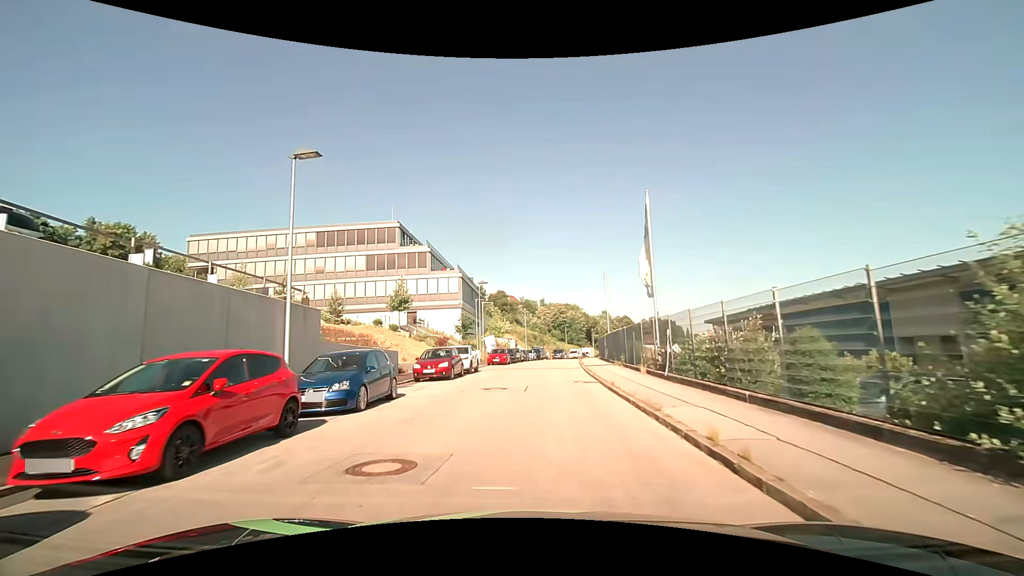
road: tertiary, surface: asphalt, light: Day
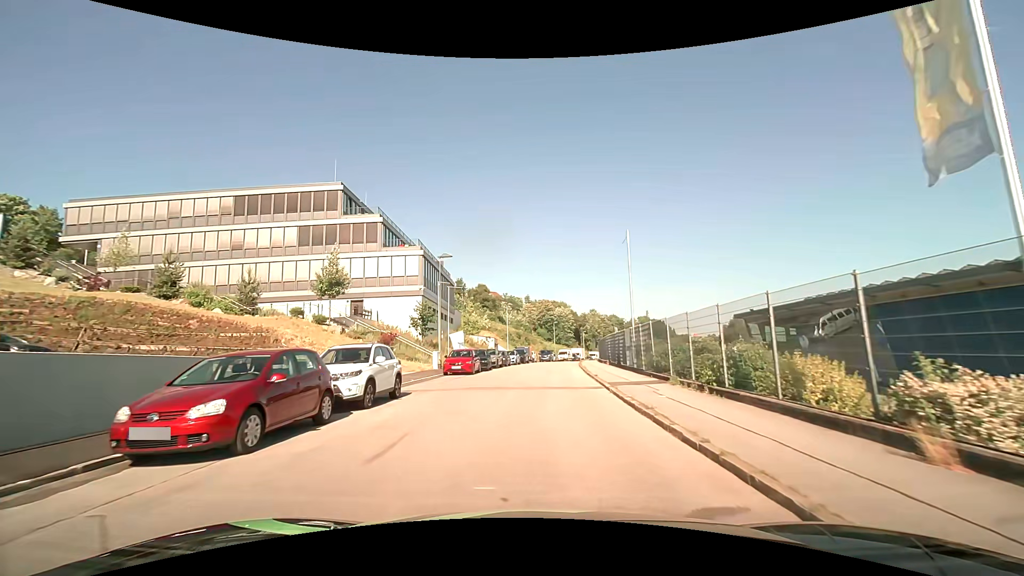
(+0.1, +15.1) m; +1°
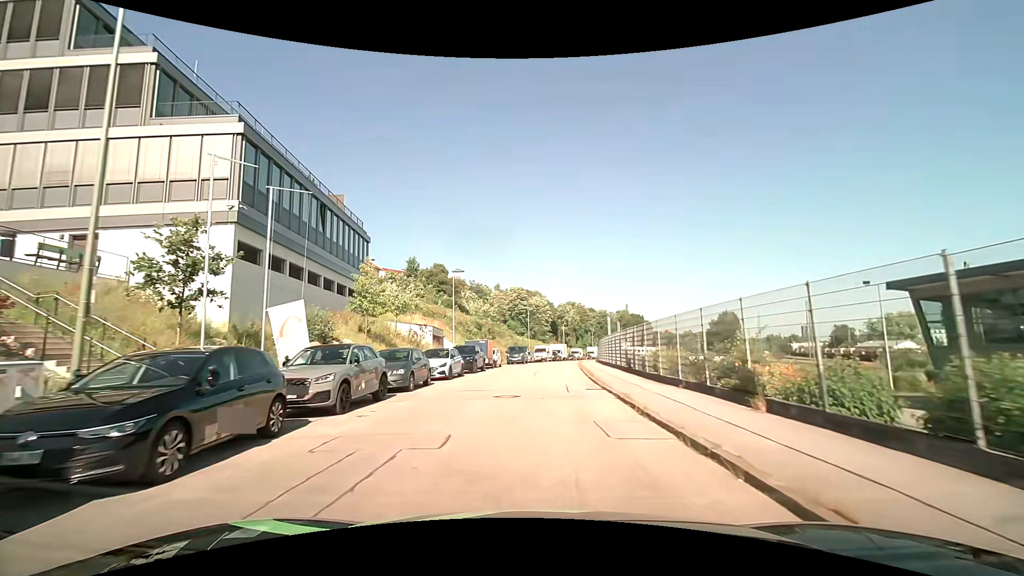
(+0.7, +27.2) m; +3°
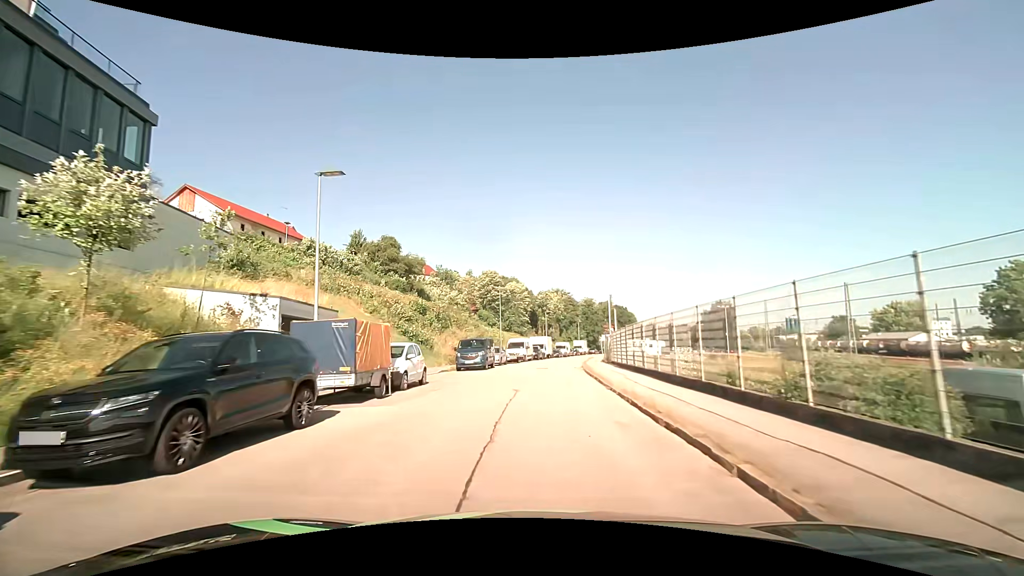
(+0.5, +22.8) m; +2°
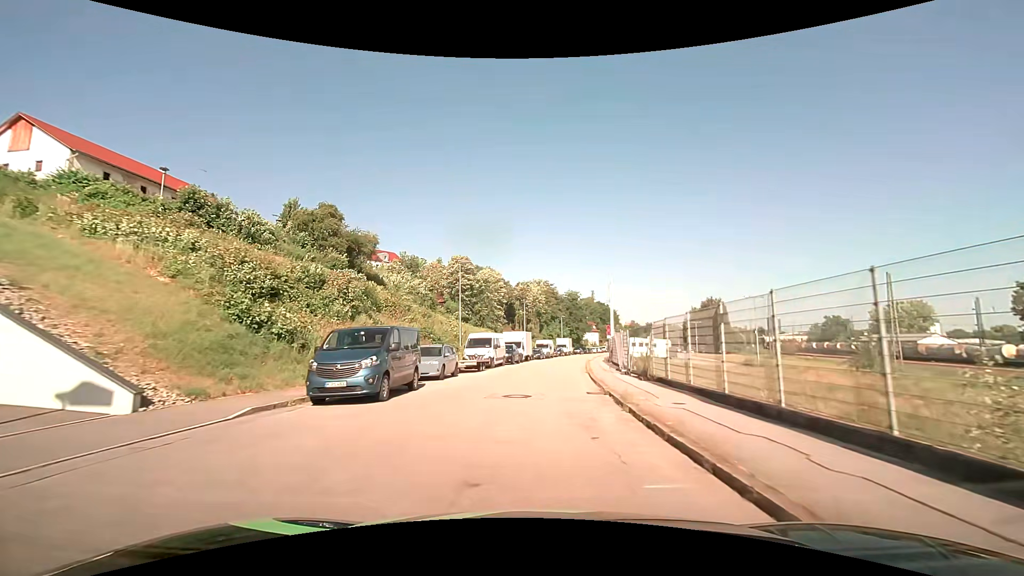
(+0.4, +17.3) m; +2°
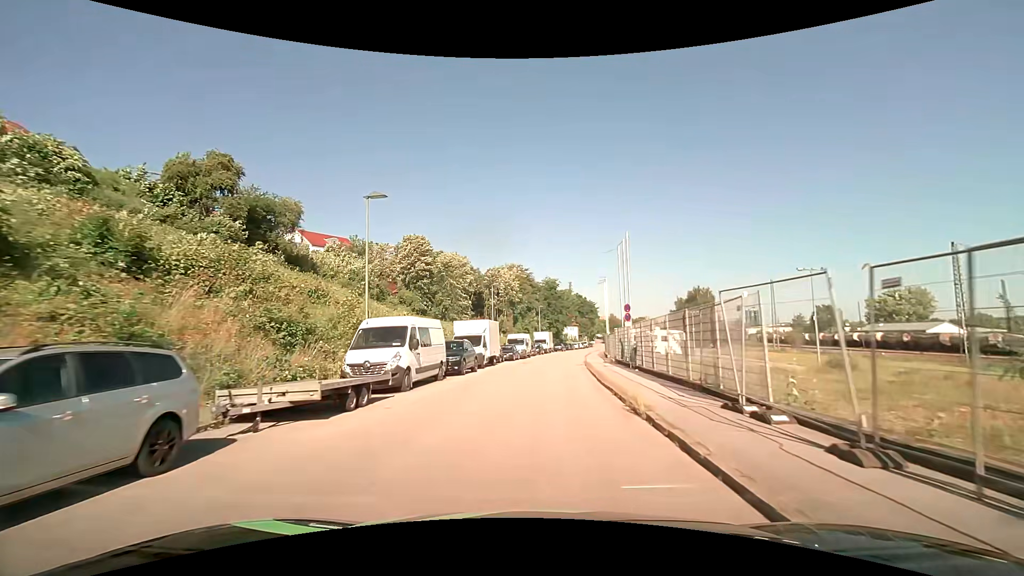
(+0.5, +17.6) m; +3°
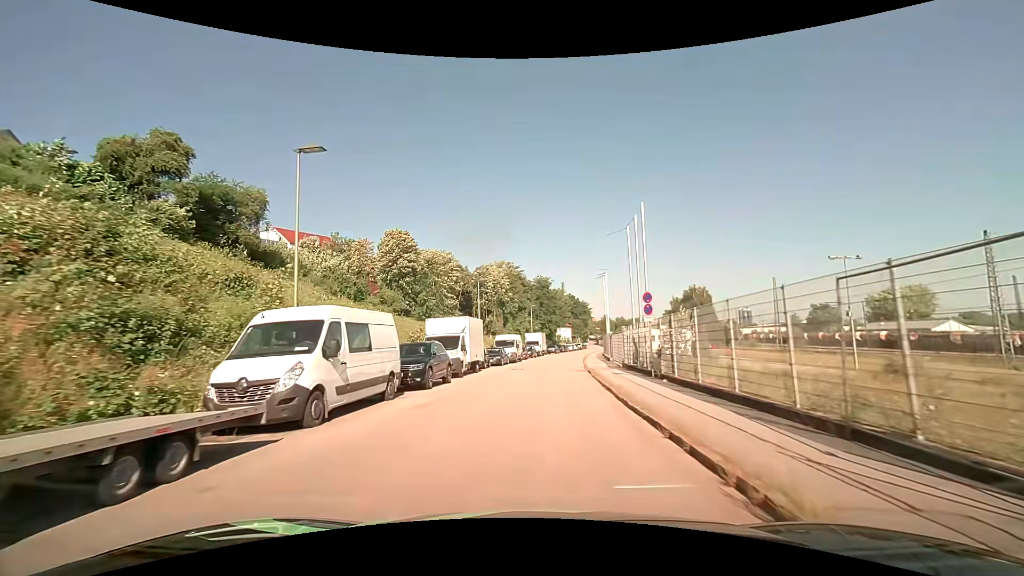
(+0.1, +5.9) m; +2°
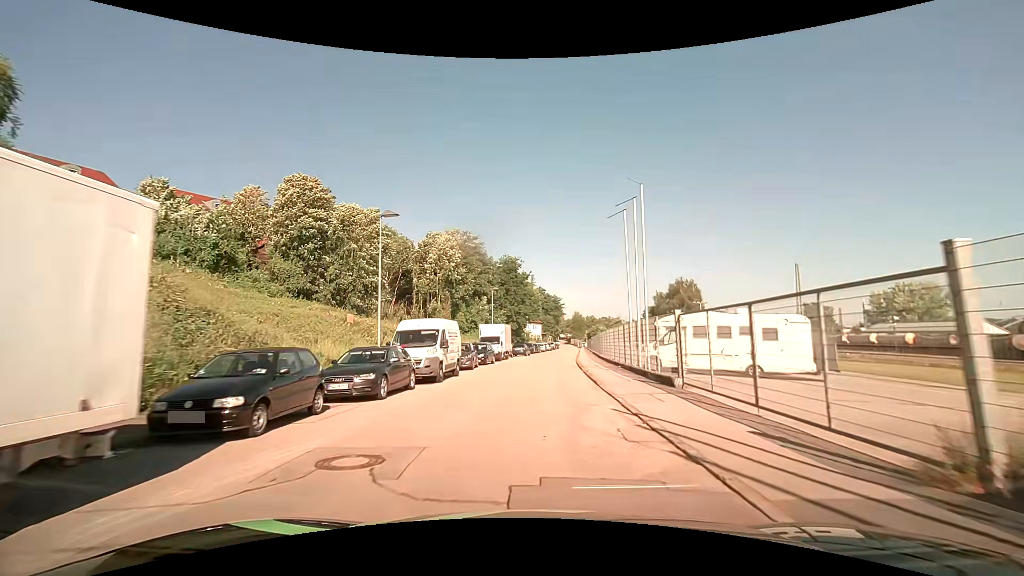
(+0.5, +24.1) m; +3°
(0, +10) (0, +20) (+1, +30) (+2, +40) (+3, +50) (+3, +60) (+4, +70) (+5, +80) (+6, +90) (+7, +100) m
